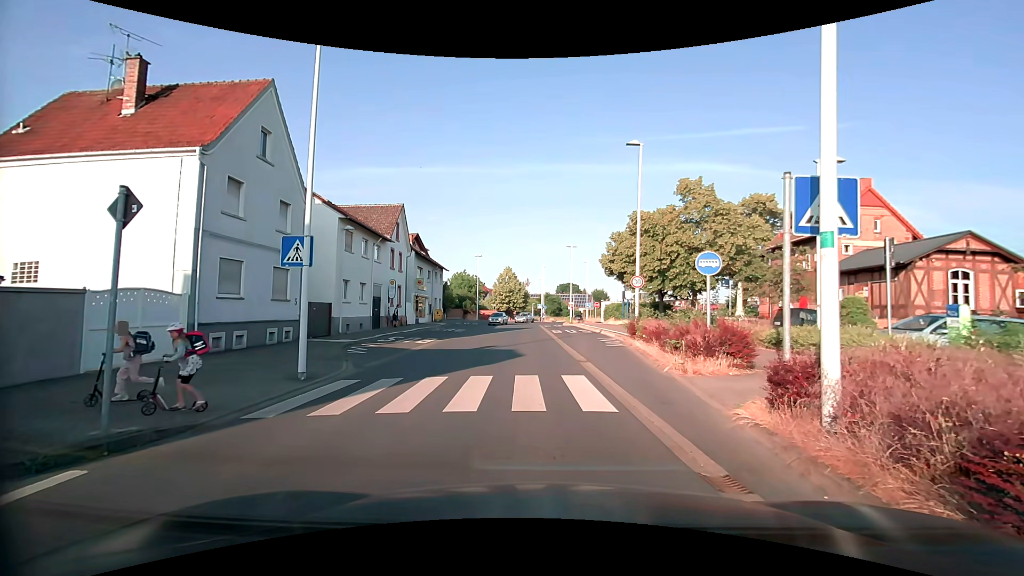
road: tertiary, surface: asphalt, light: Day
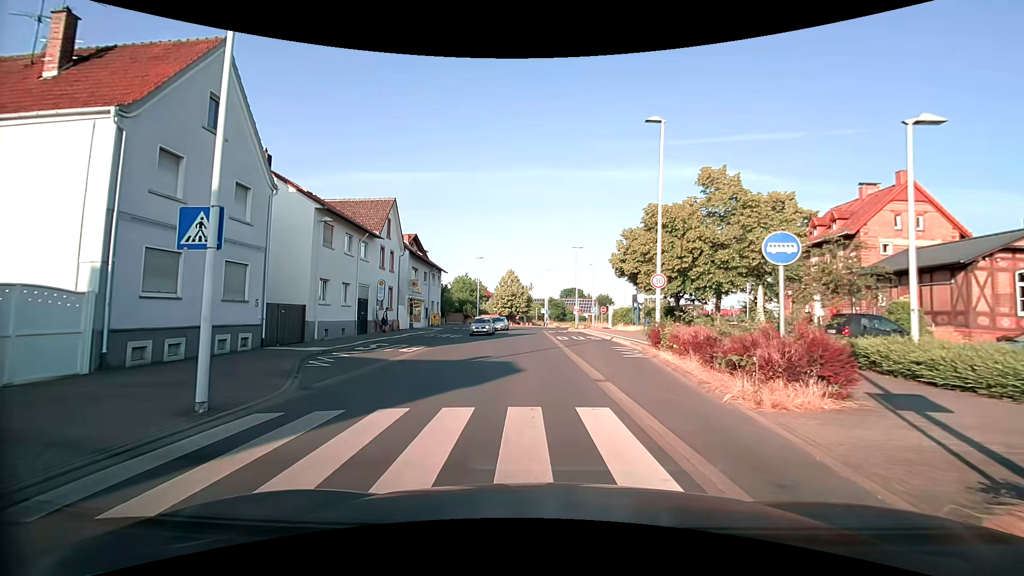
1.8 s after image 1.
(0.0, +3.9) m; 0°
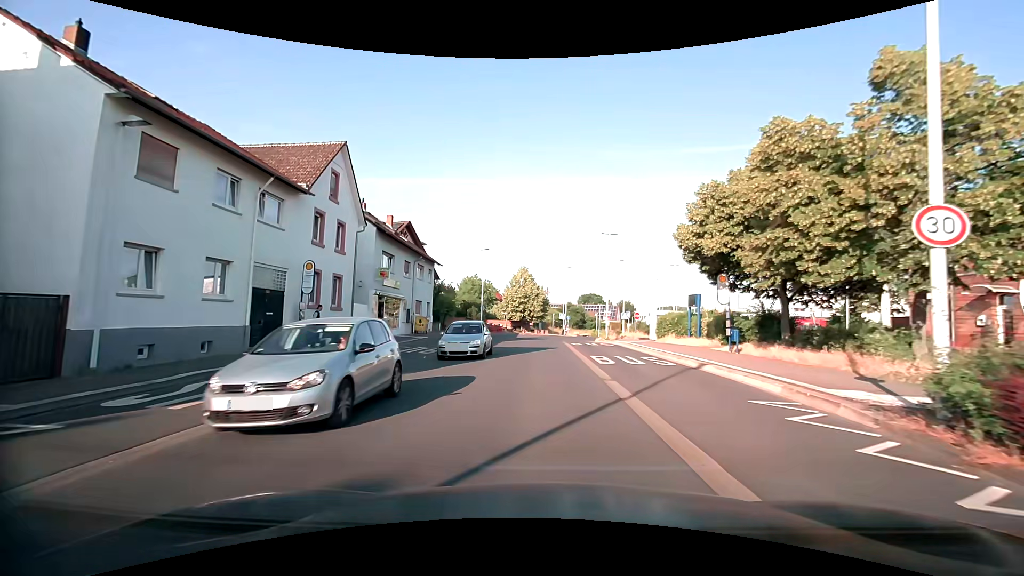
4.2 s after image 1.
(-0.5, +14.0) m; -2°
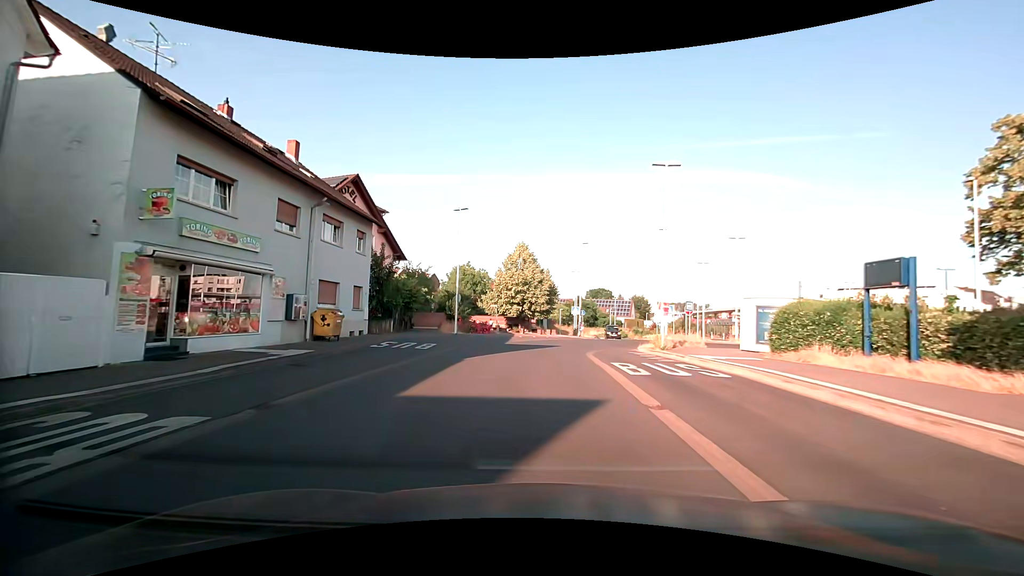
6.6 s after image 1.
(-0.1, +19.4) m; -1°
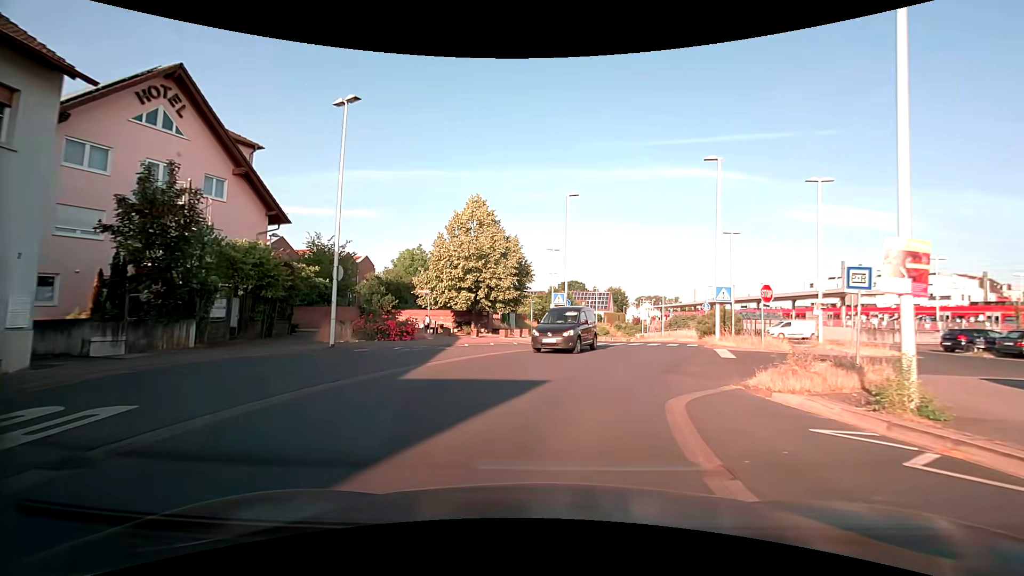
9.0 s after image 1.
(+0.3, +18.4) m; +4°
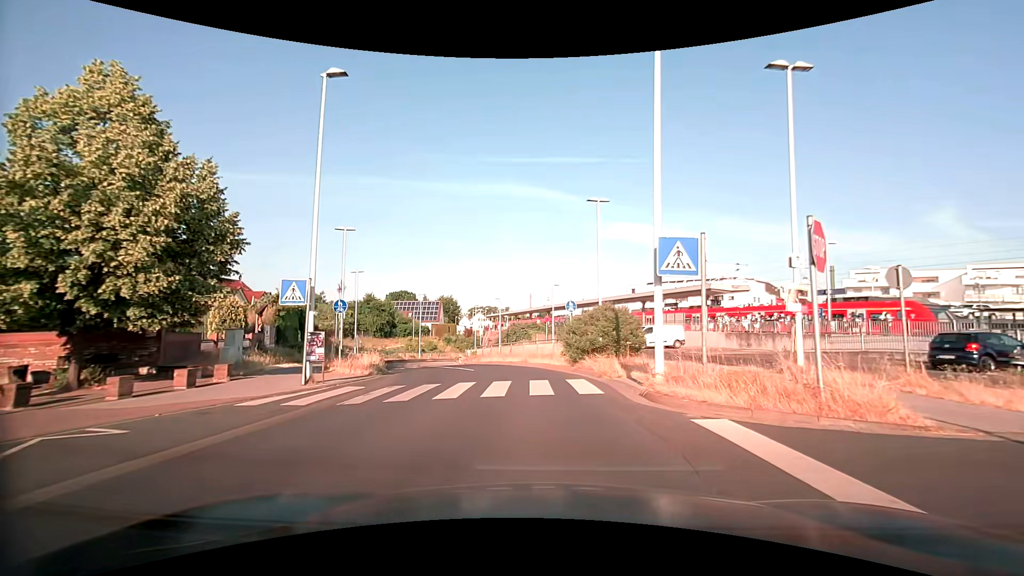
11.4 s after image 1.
(+2.9, +17.1) m; +18°
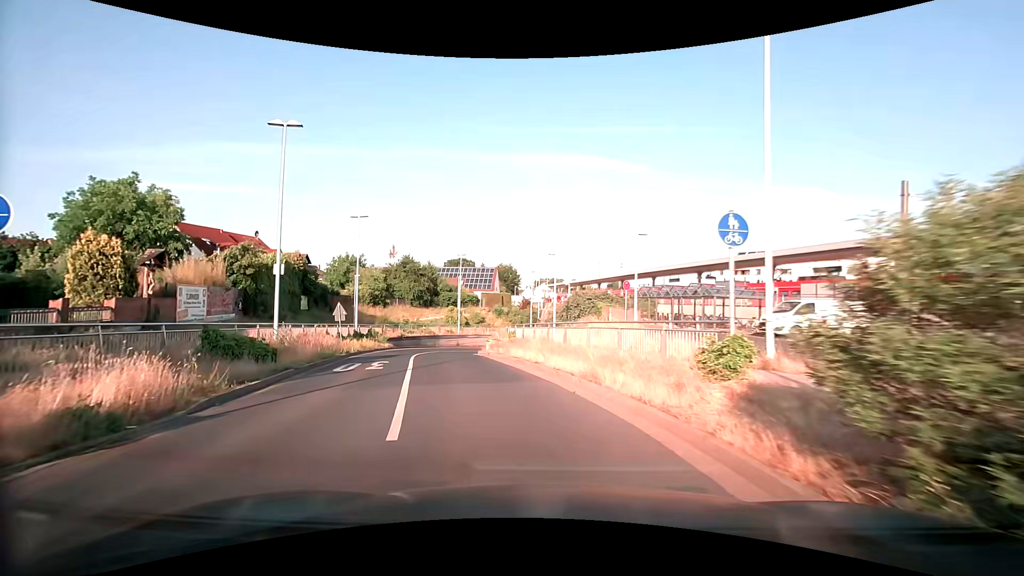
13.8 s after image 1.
(0.0, +15.9) m; -7°
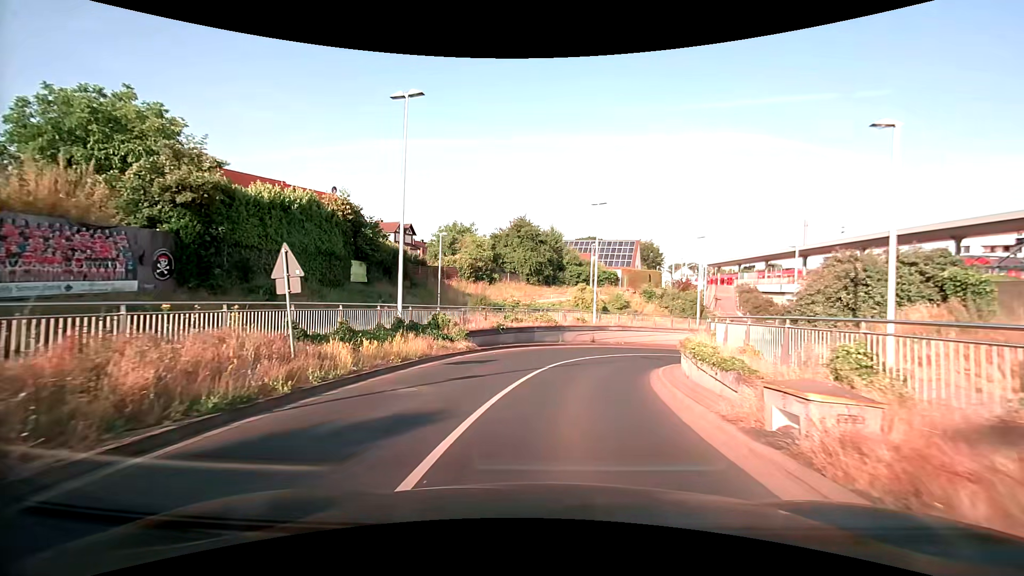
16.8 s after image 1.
(-3.6, +20.2) m; -14°
(0, +10) (+2, +20) (+5, +29) (+11, +38) (+18, +44) (+27, +49) (+36, +52) (+46, +54) (+56, +51) (+64, +46) m
